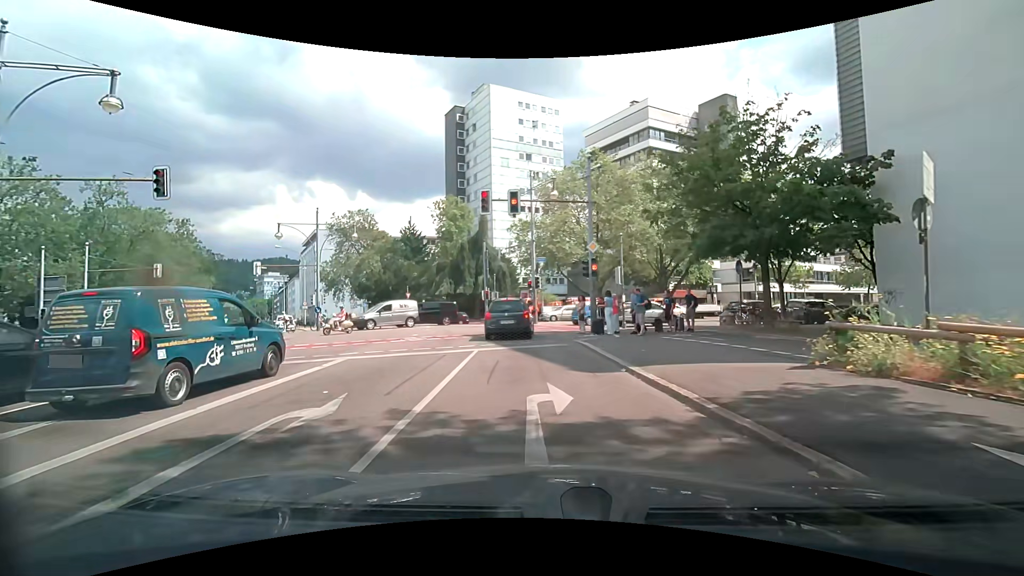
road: secondary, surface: asphalt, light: Day
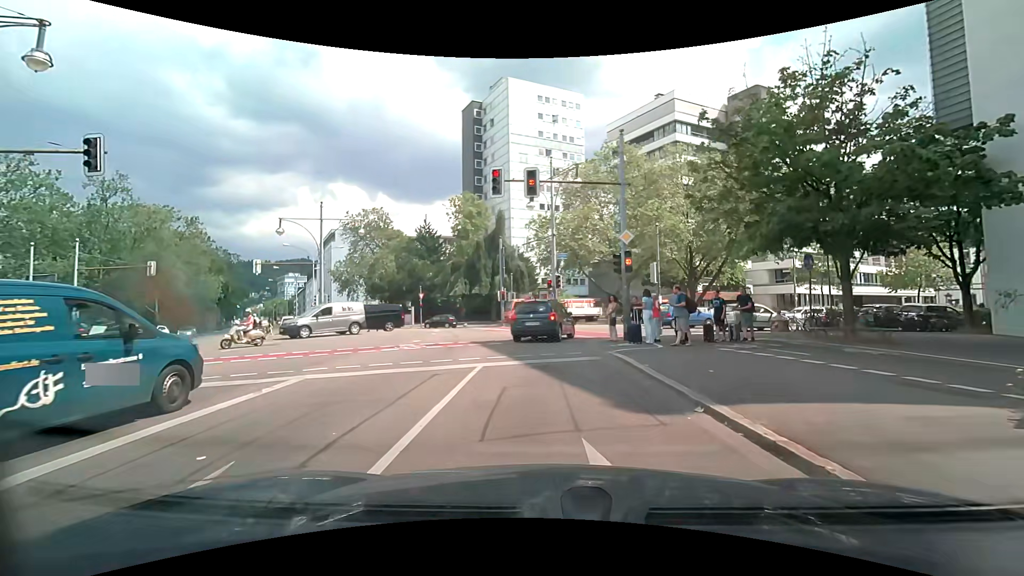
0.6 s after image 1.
(-0.2, +3.4) m; -2°
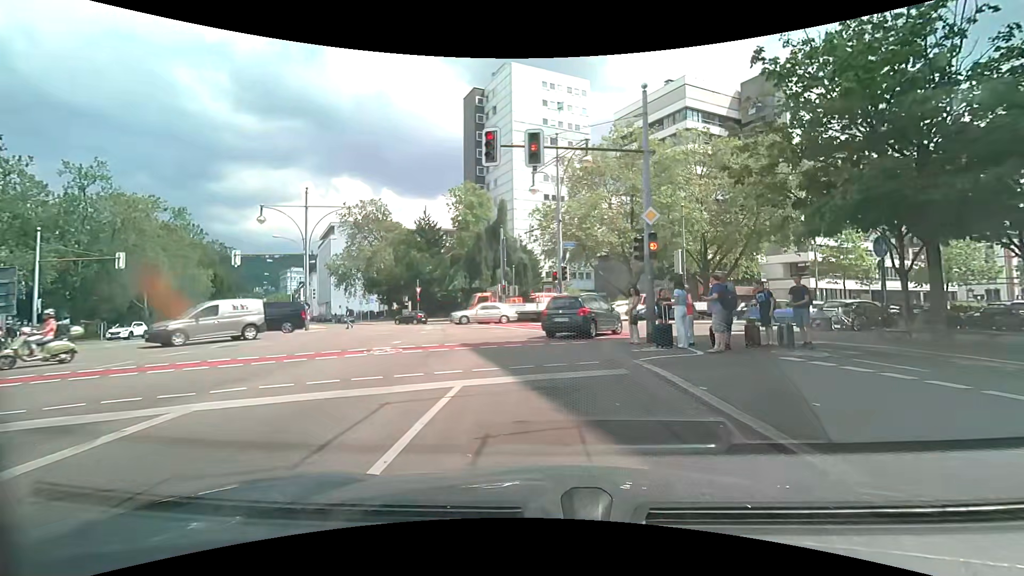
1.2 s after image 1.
(-0.1, +3.1) m; -1°
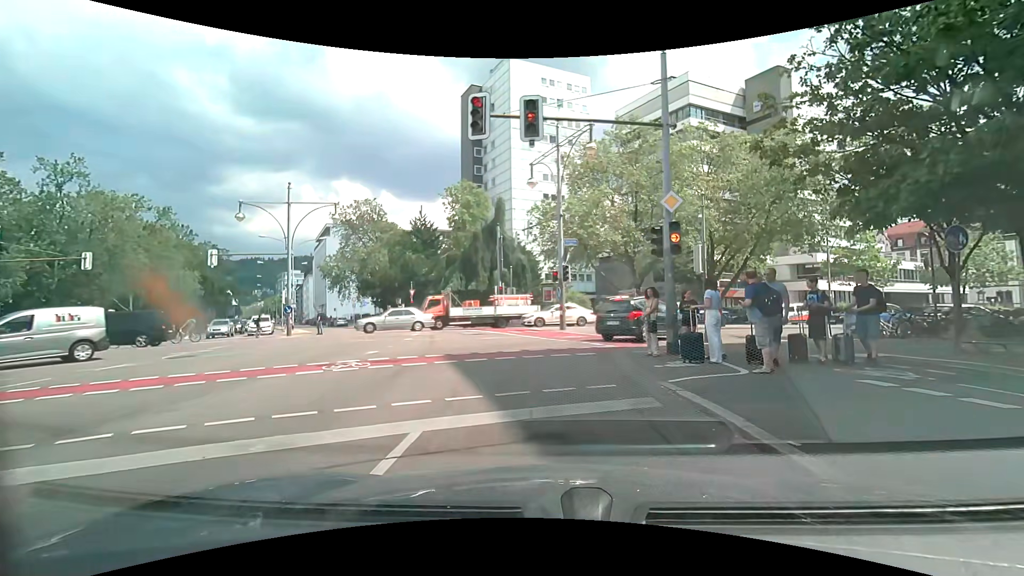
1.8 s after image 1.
(0.0, +2.3) m; 0°
